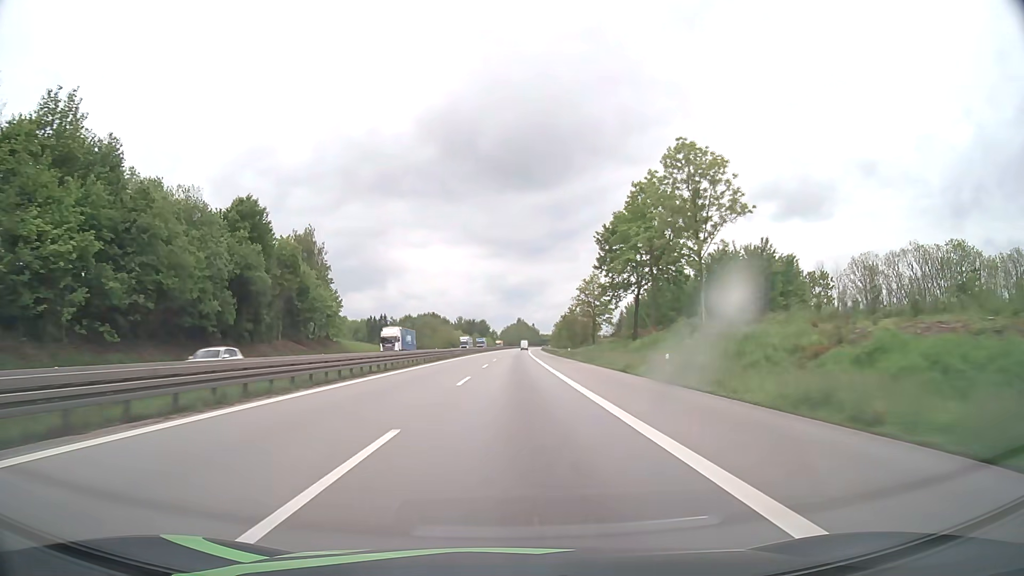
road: motorway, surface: asphalt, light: Day
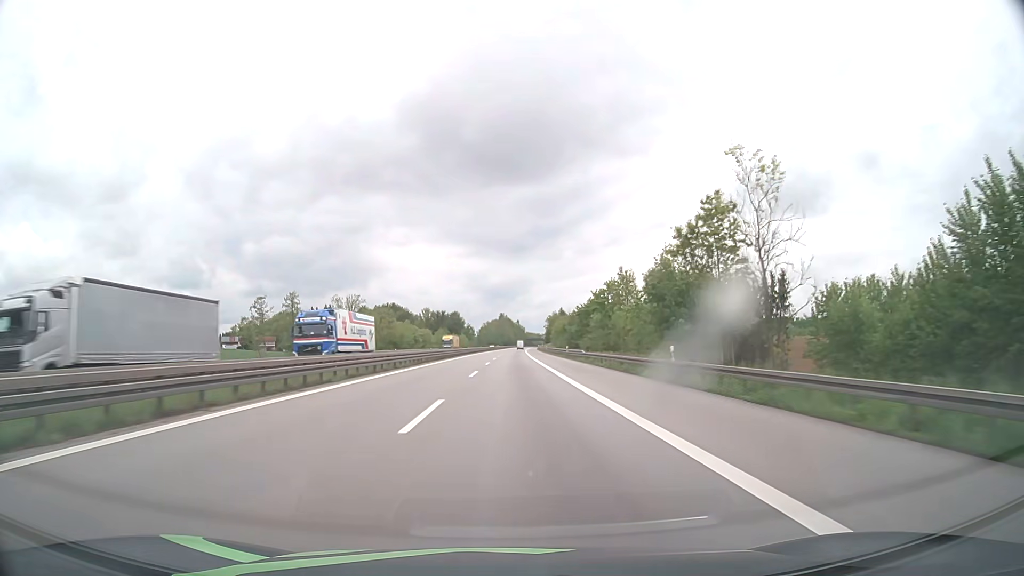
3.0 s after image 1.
(+1.2, +103.1) m; +1°
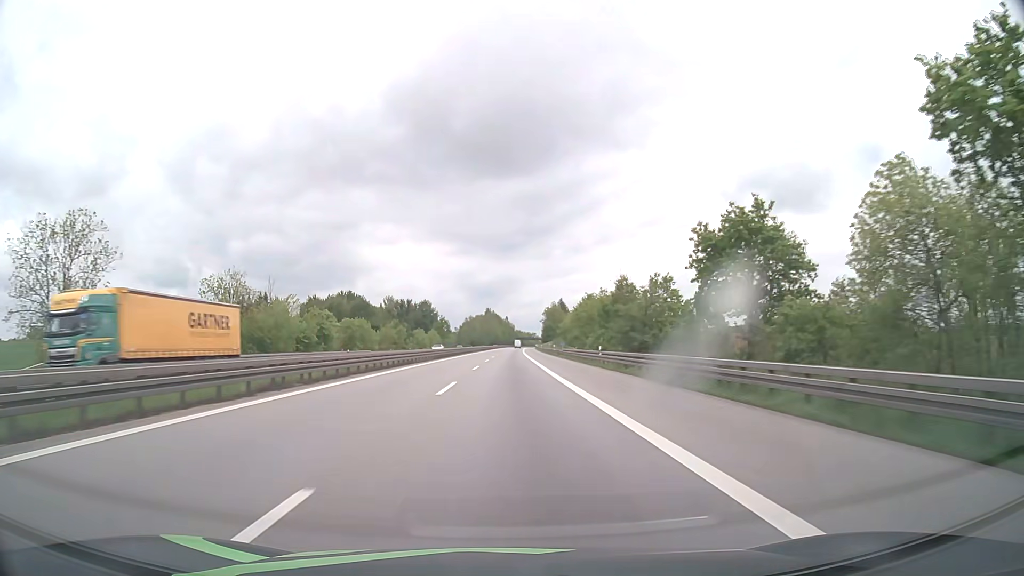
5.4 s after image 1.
(+0.8, +82.6) m; +1°
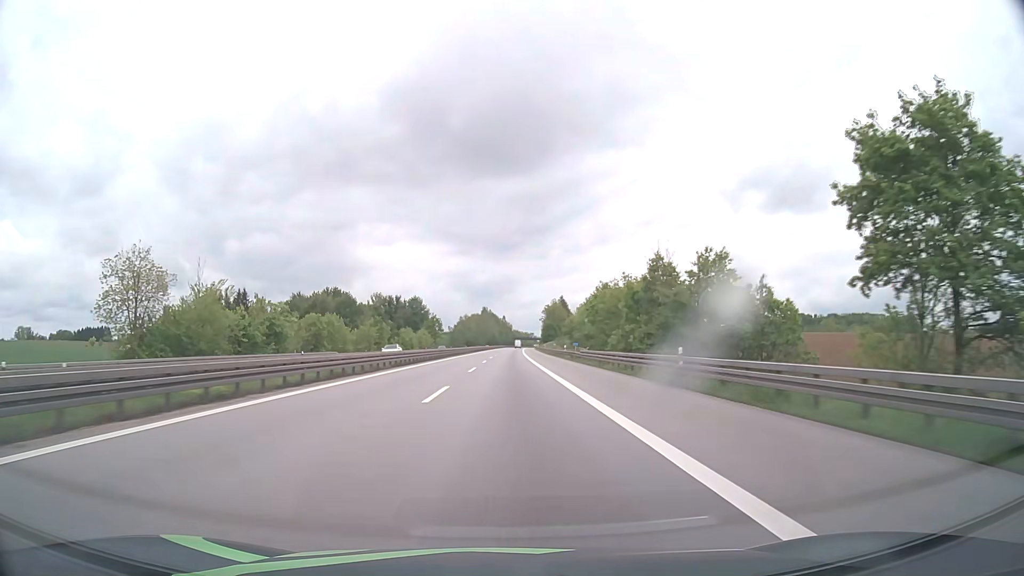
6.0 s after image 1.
(0.0, +20.6) m; 0°
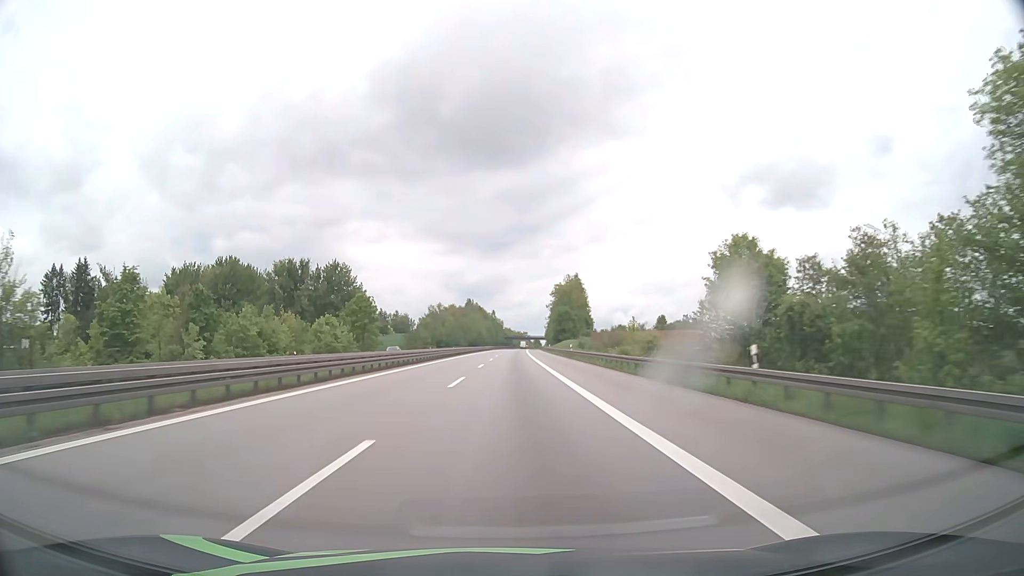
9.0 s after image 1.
(+0.7, +103.2) m; +1°
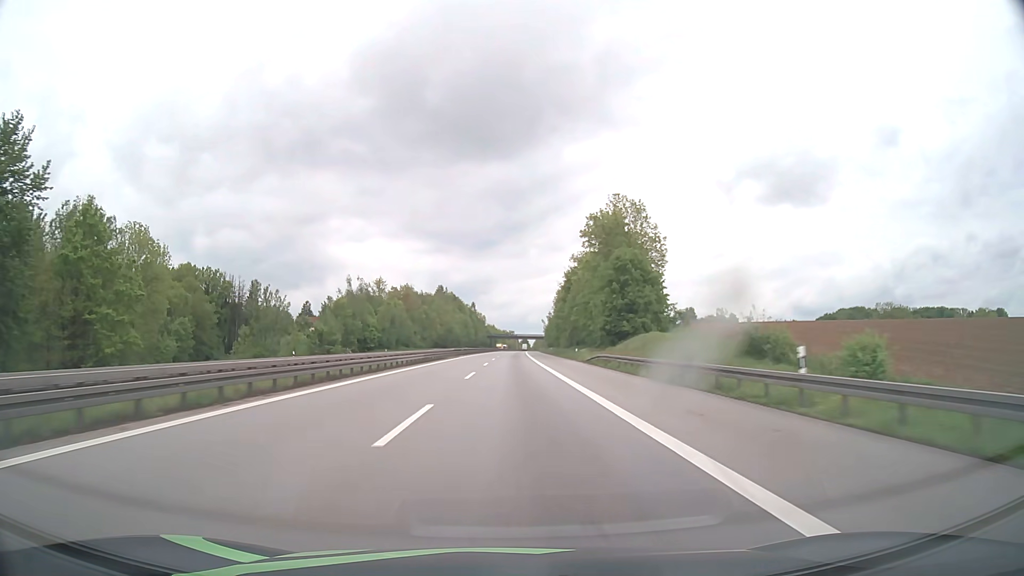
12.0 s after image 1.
(+1.0, +103.0) m; +1°
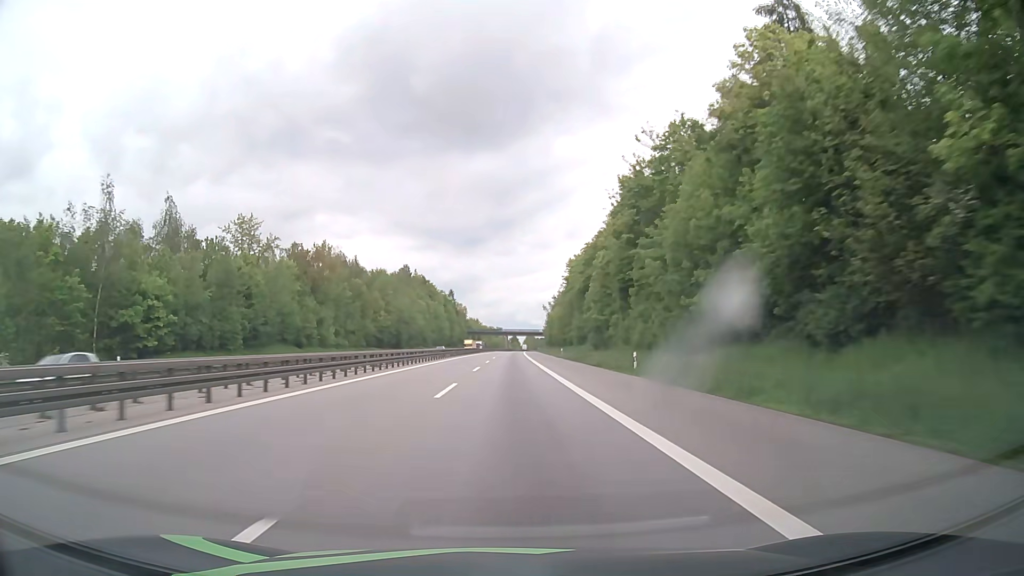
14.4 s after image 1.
(+0.8, +82.5) m; +1°
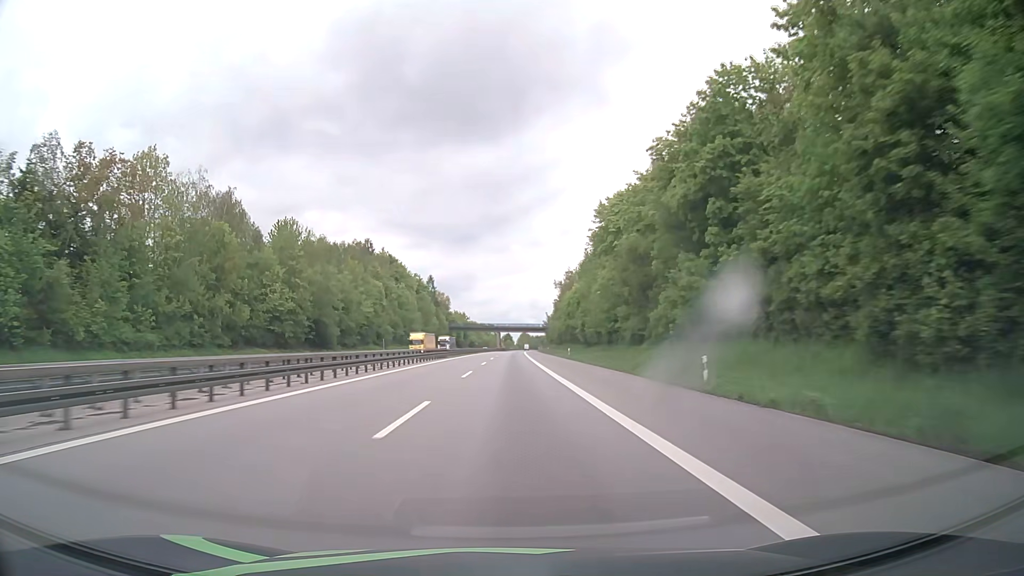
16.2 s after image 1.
(+0.4, +62.0) m; +1°
(0, +10) (0, +20) (0, +30) (0, +40) (0, +50) (0, +60) (0, +70) (+1, +80) (+1, +90) (+1, +100) m
